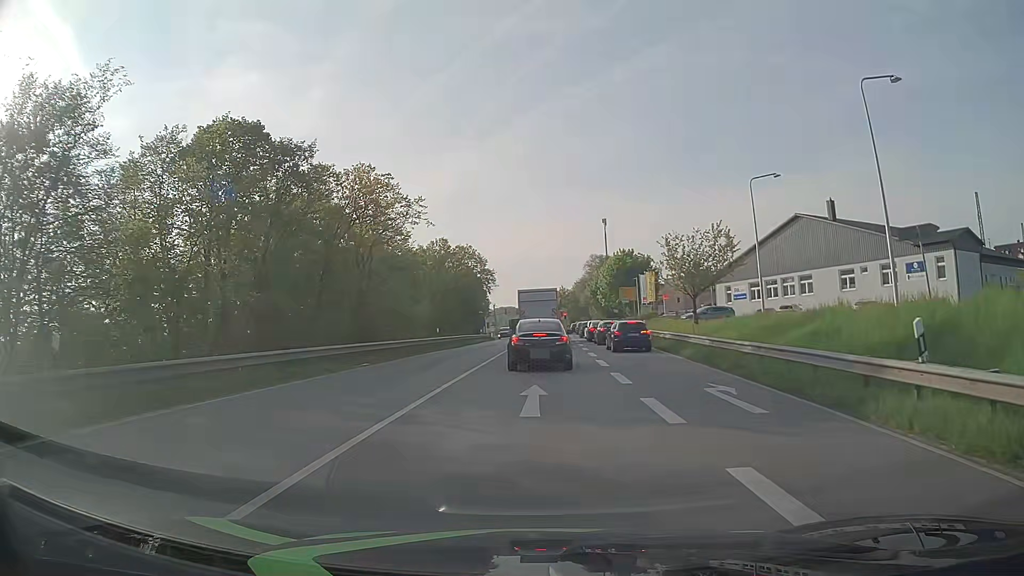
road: primary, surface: asphalt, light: Day
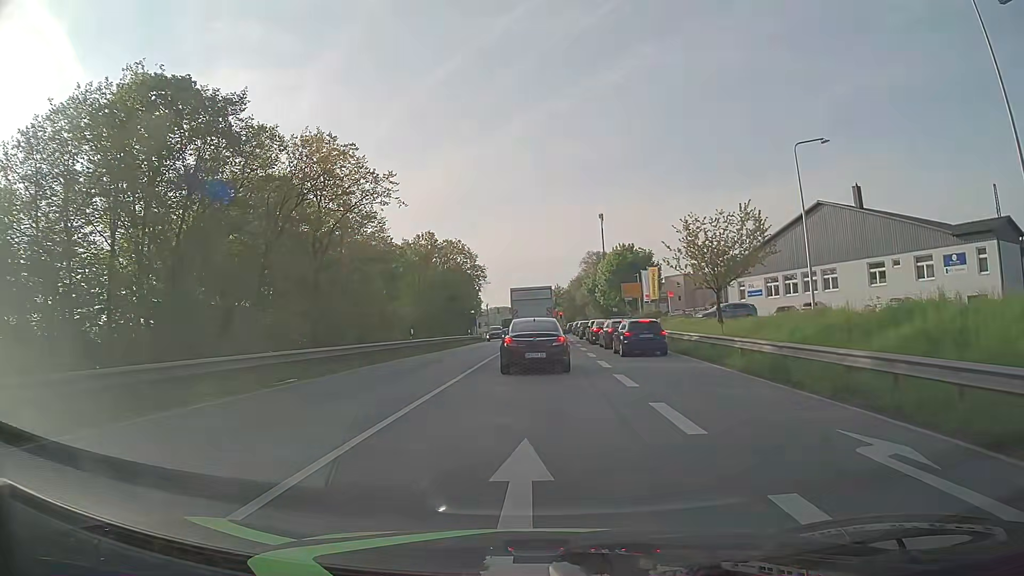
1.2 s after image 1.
(0.0, +6.9) m; +1°
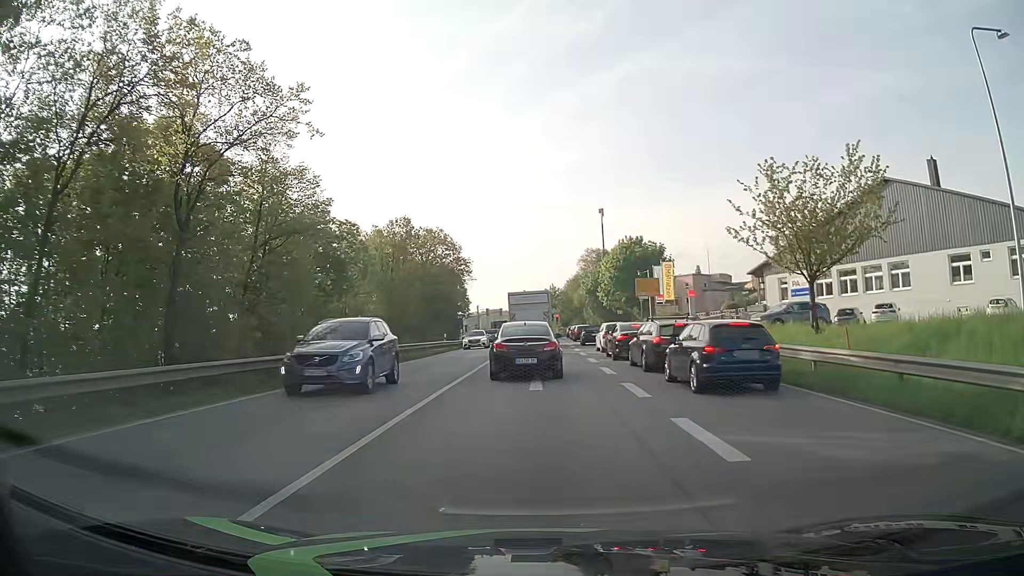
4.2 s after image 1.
(0.0, +13.4) m; 0°
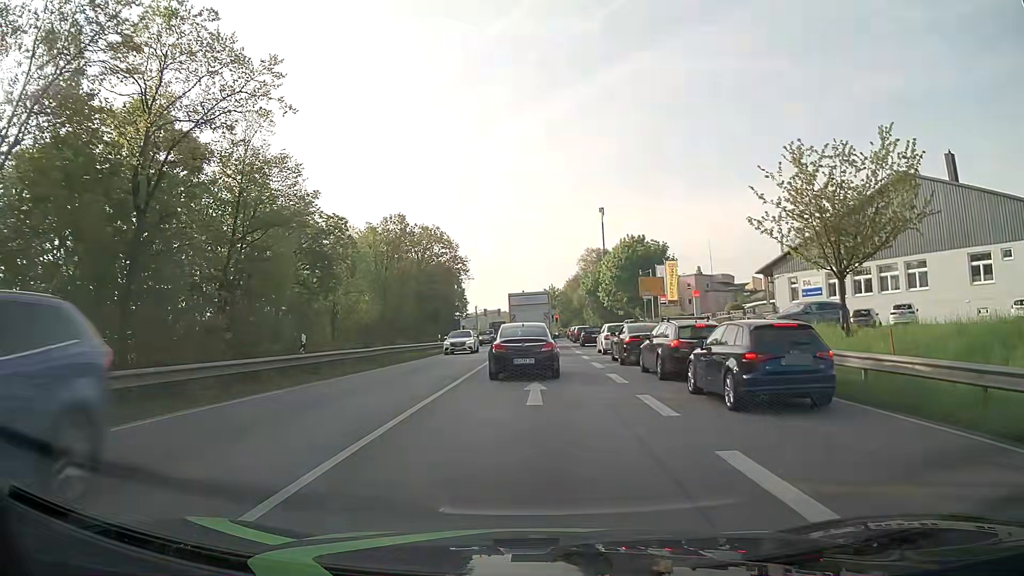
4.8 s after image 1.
(0.0, +2.6) m; +1°
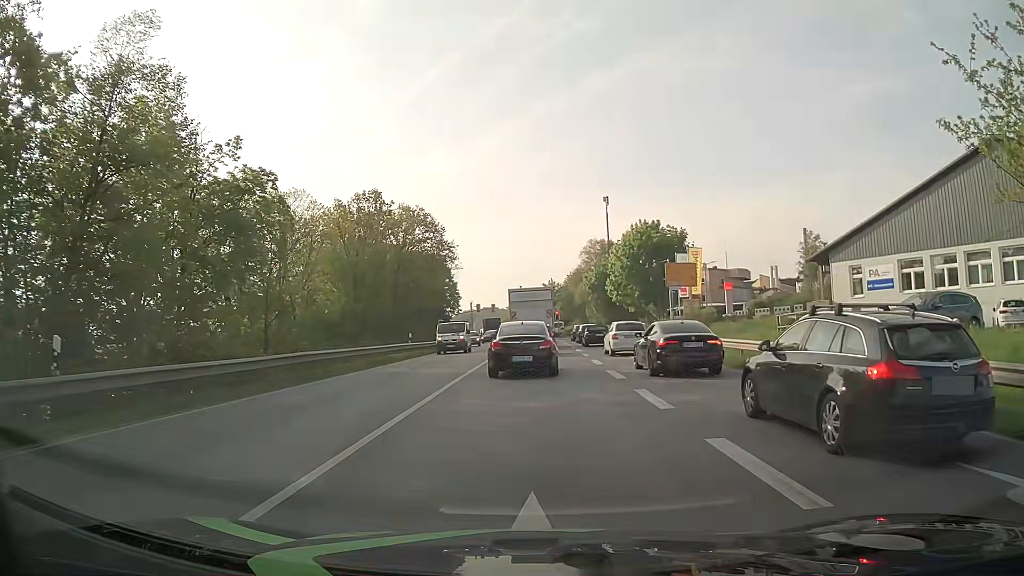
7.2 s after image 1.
(-0.2, +11.4) m; -1°
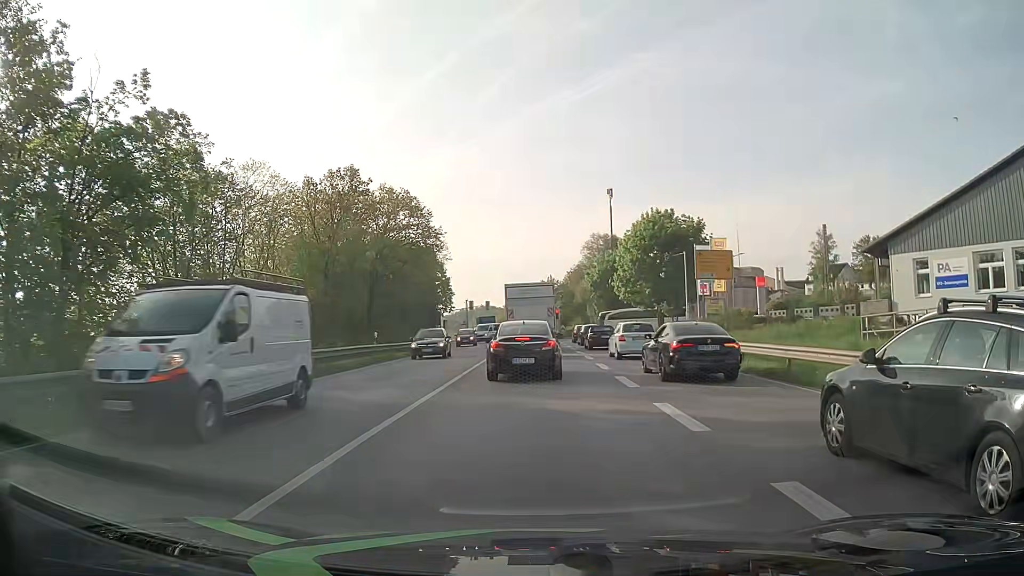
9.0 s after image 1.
(0.0, +8.2) m; 0°
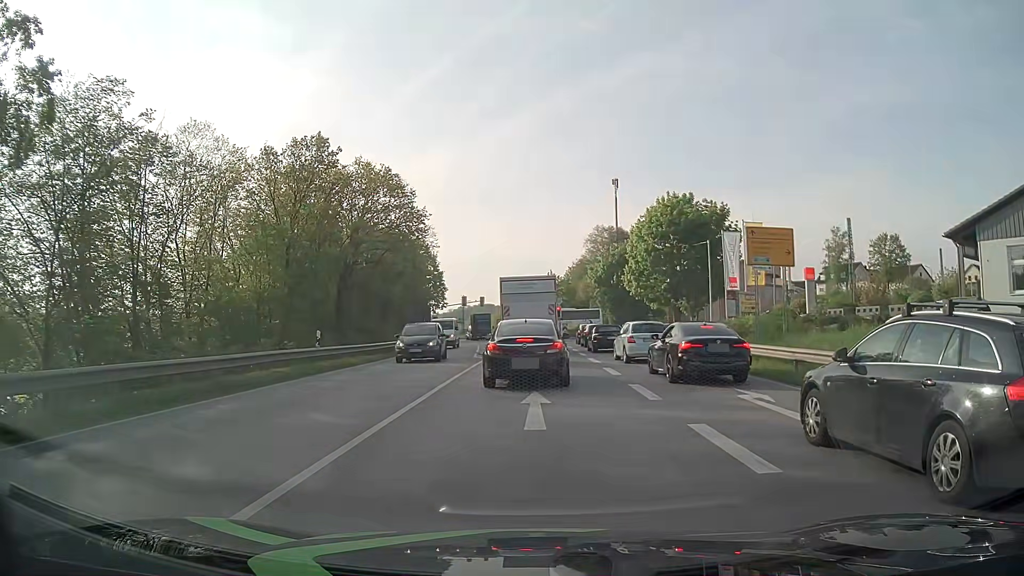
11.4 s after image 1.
(+0.1, +8.4) m; +2°
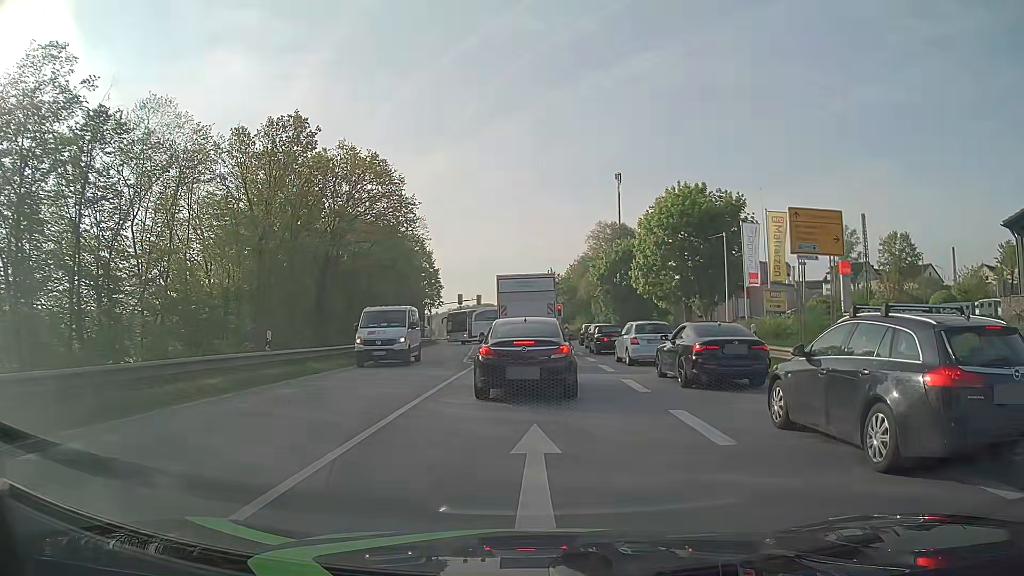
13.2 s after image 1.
(-0.1, +4.5) m; -1°
